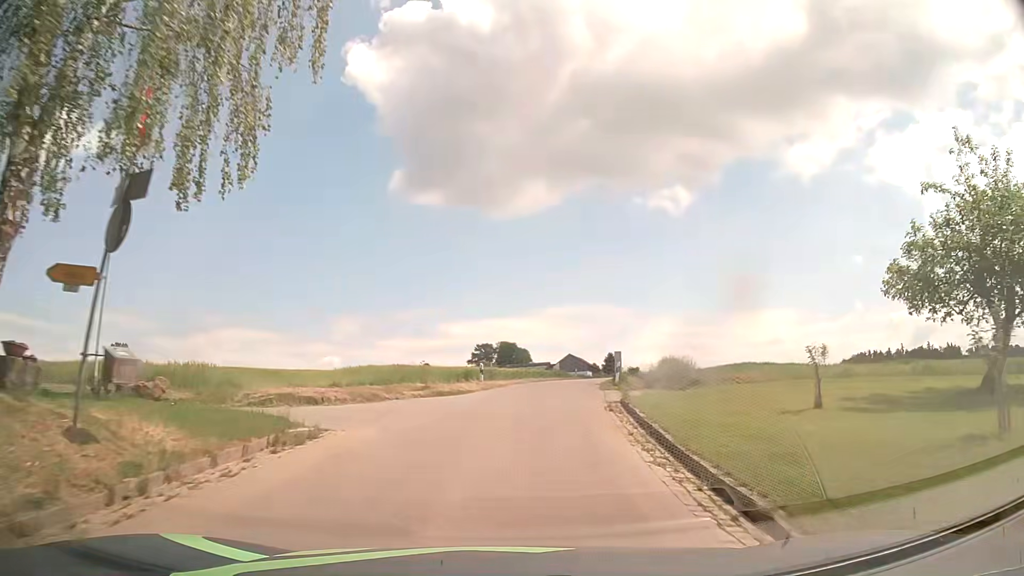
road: unclassified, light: Day
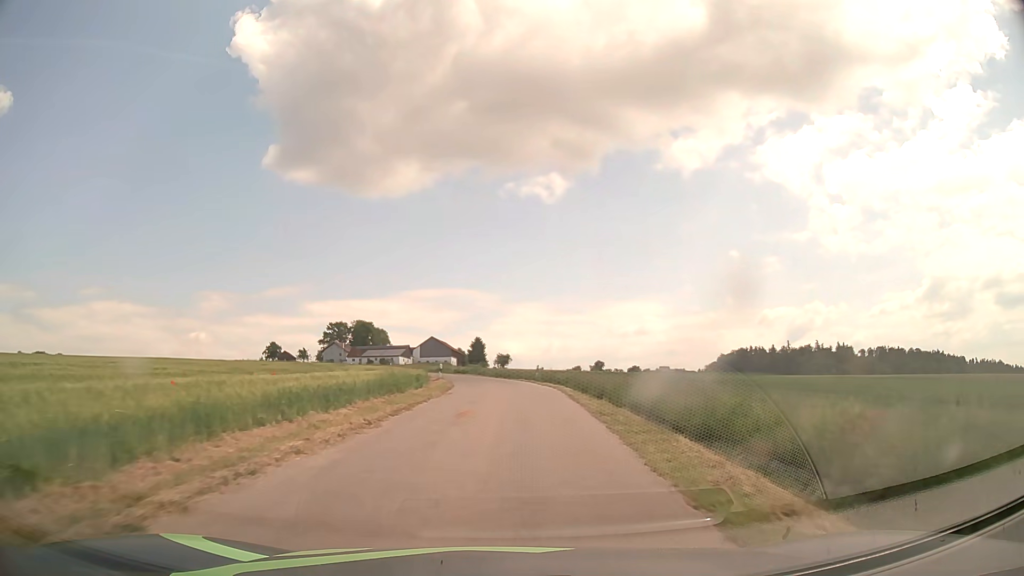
(+3.2, +36.1) m; +11°
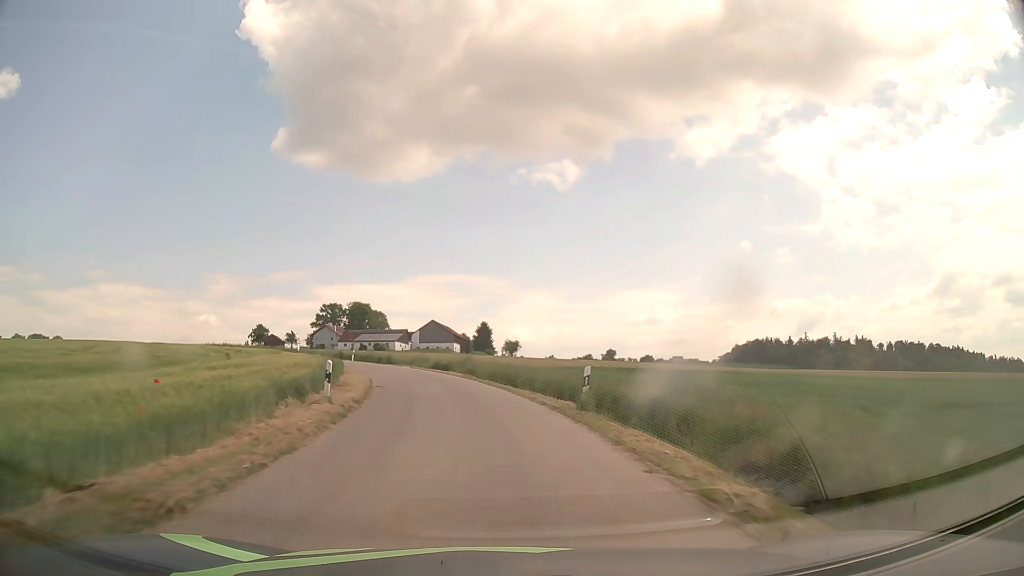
(+0.4, +25.3) m; 0°
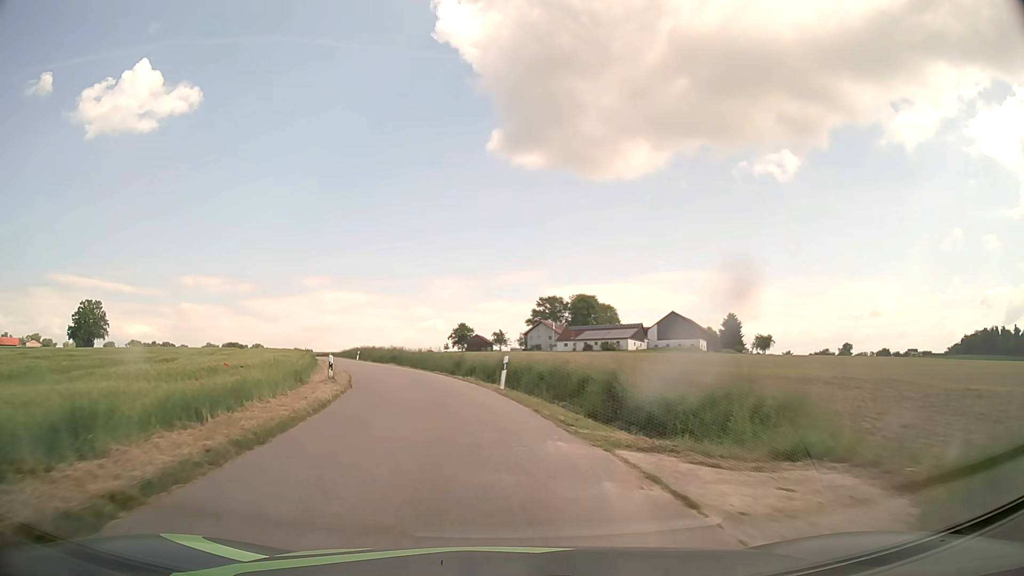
(-6.6, +43.4) m; -19°
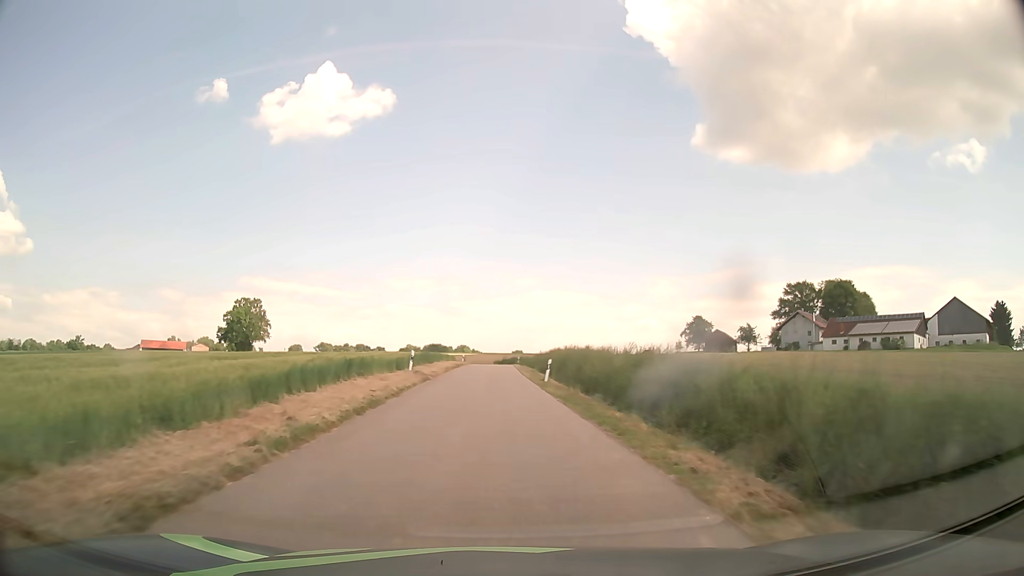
(-8.5, +44.1) m; -19°
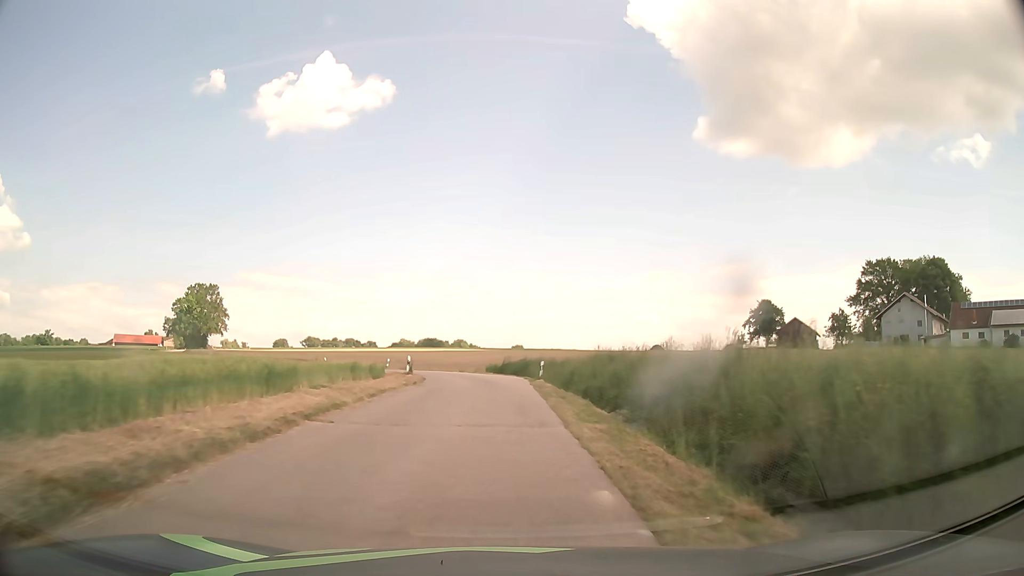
(-0.4, +45.9) m; 0°
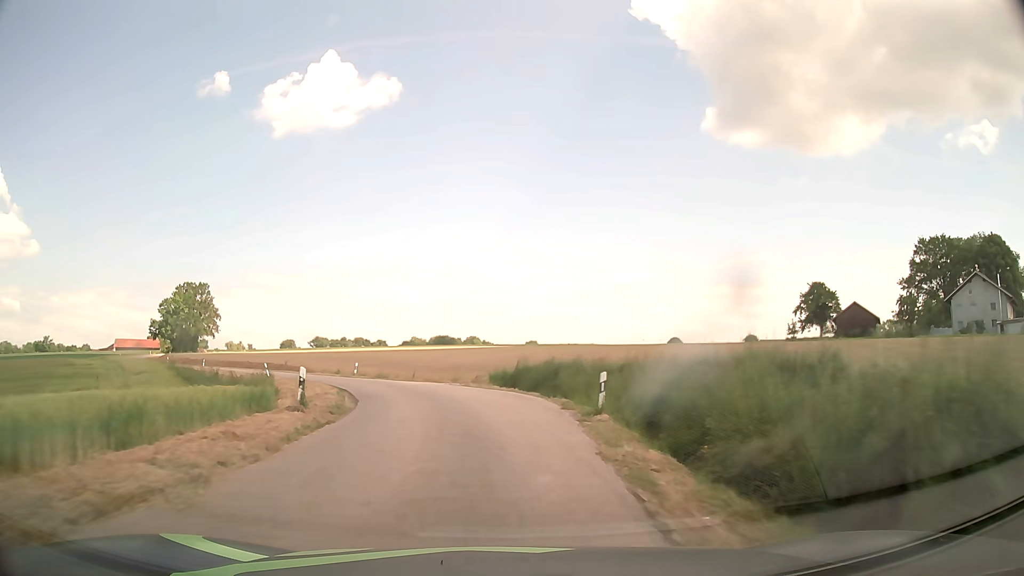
(+0.1, +18.3) m; -1°
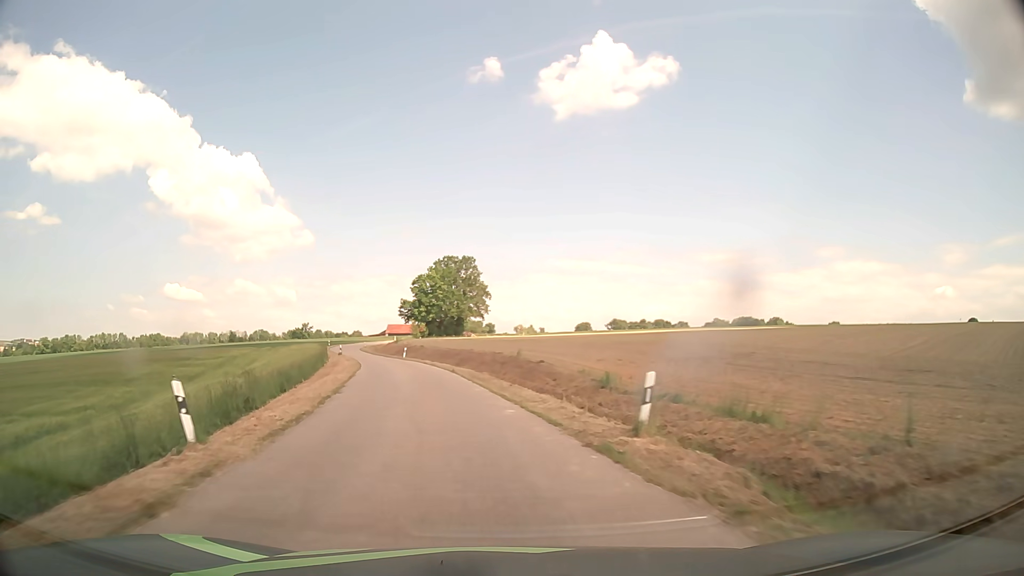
(-7.1, +35.5) m; -25°
(-1, +10) (-2, +20) (-4, +30) (-6, +39) (-9, +49) (-12, +59) (-15, +68) (-18, +78) (-22, +87) (-24, +97) m
